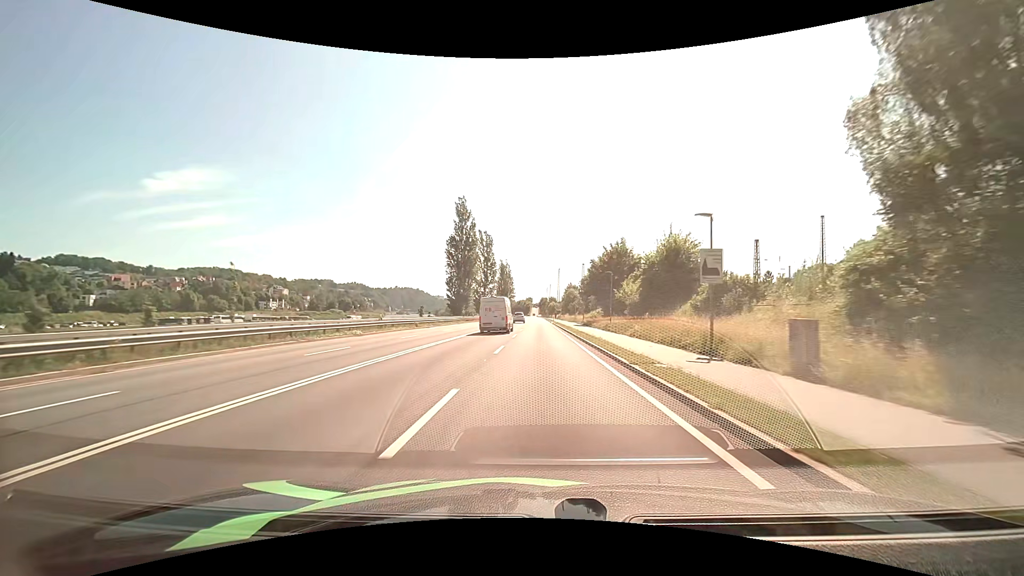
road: primary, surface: asphalt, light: Day
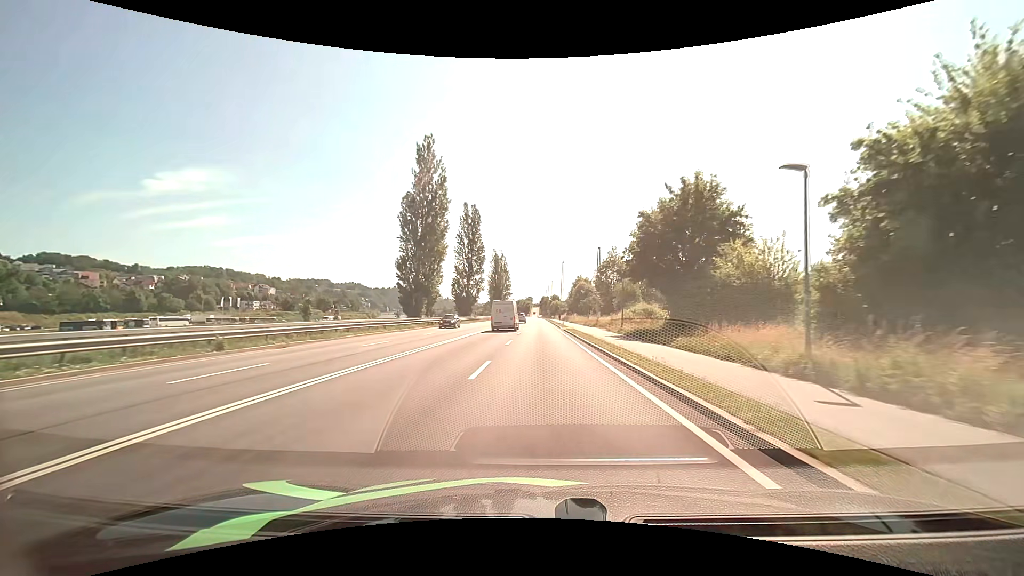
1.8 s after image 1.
(+0.2, +30.6) m; 0°
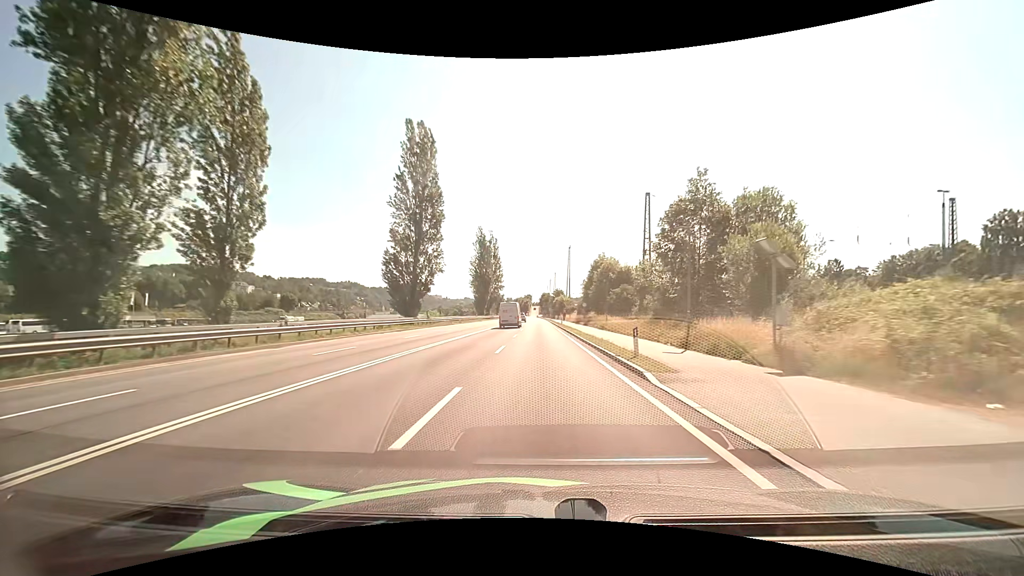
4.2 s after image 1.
(+0.1, +41.0) m; 0°
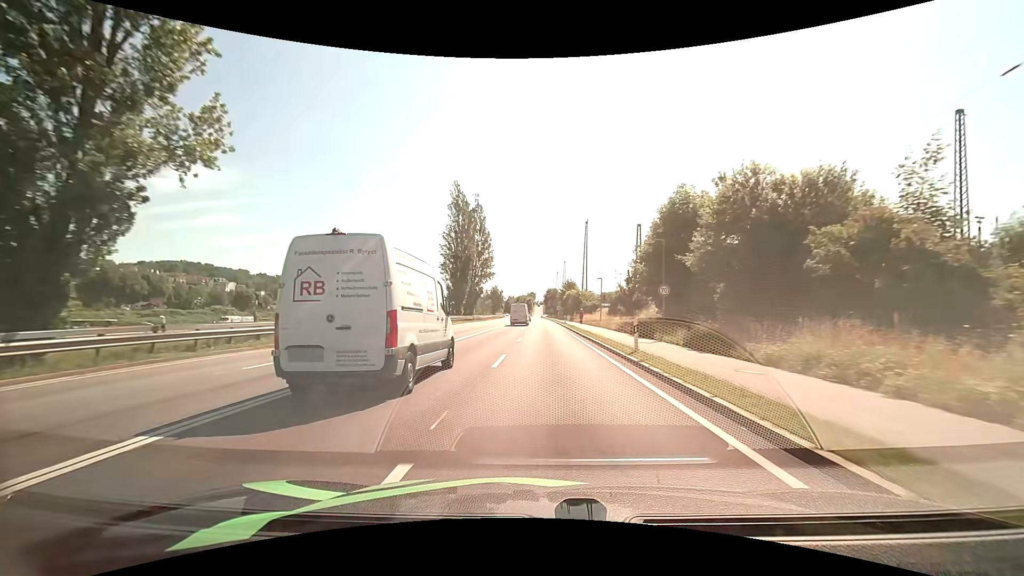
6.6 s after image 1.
(-0.1, +40.8) m; 0°
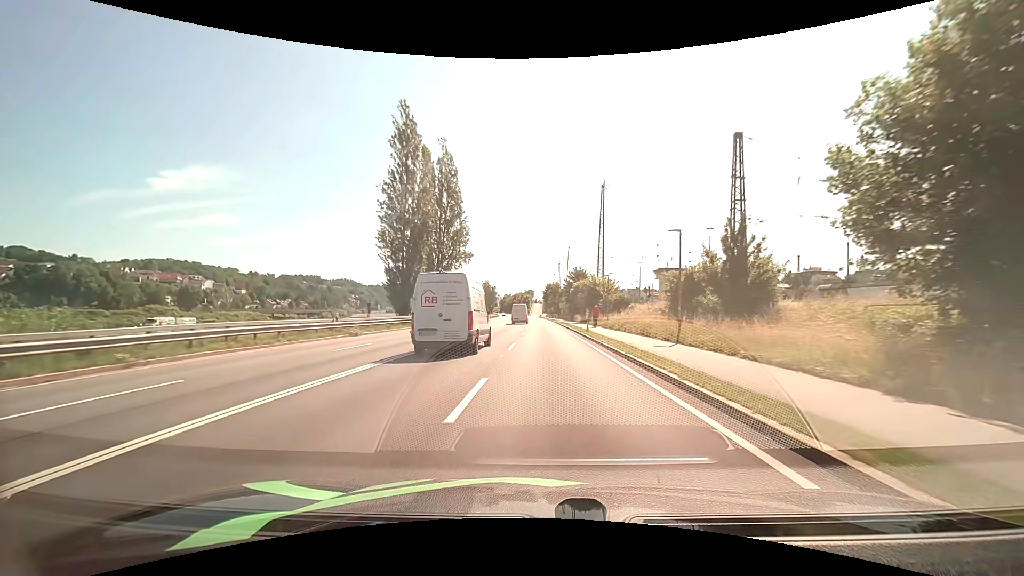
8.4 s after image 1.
(+0.2, +30.4) m; 0°
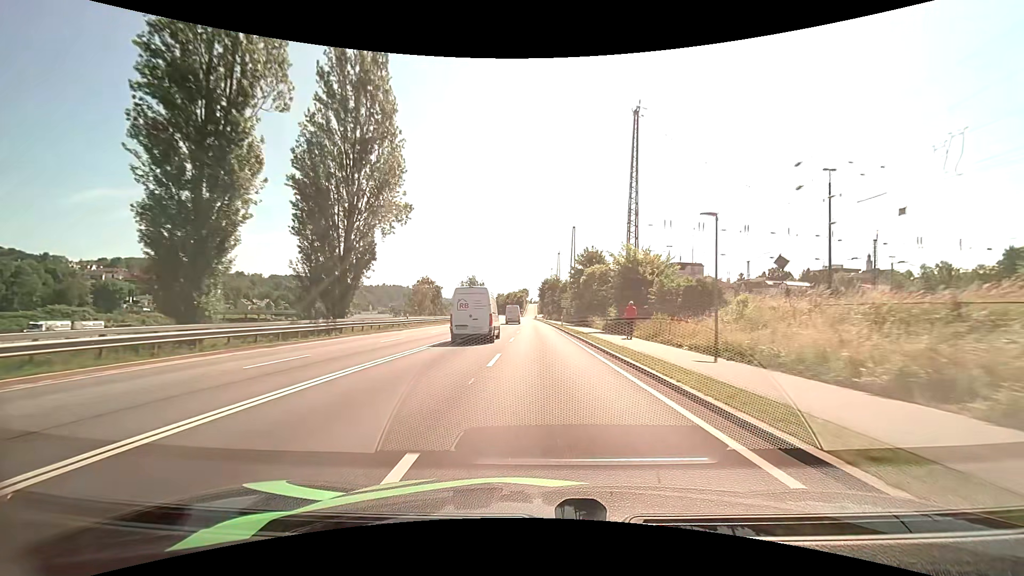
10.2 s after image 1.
(+0.2, +29.4) m; +1°
